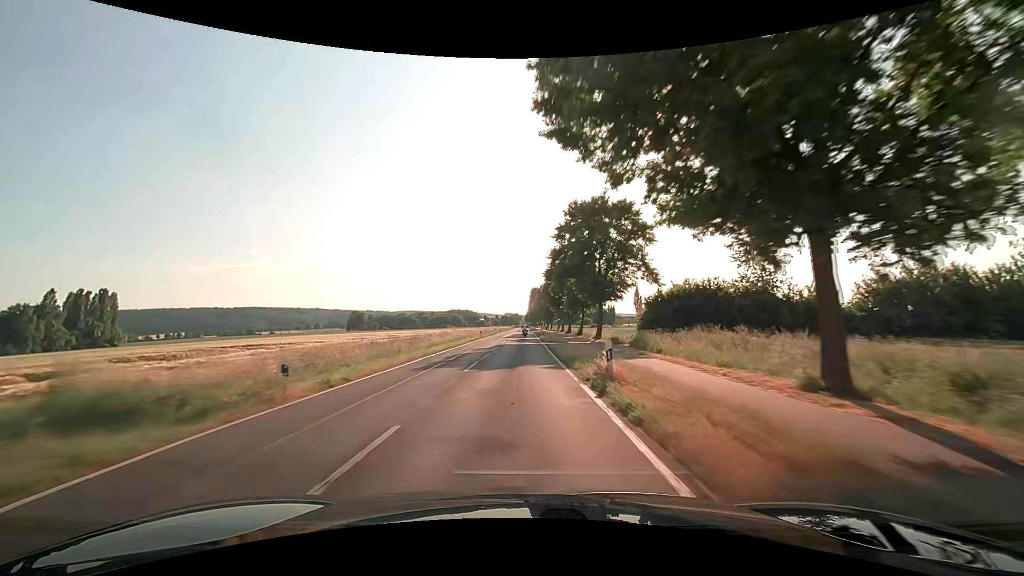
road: secondary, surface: asphalt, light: Day
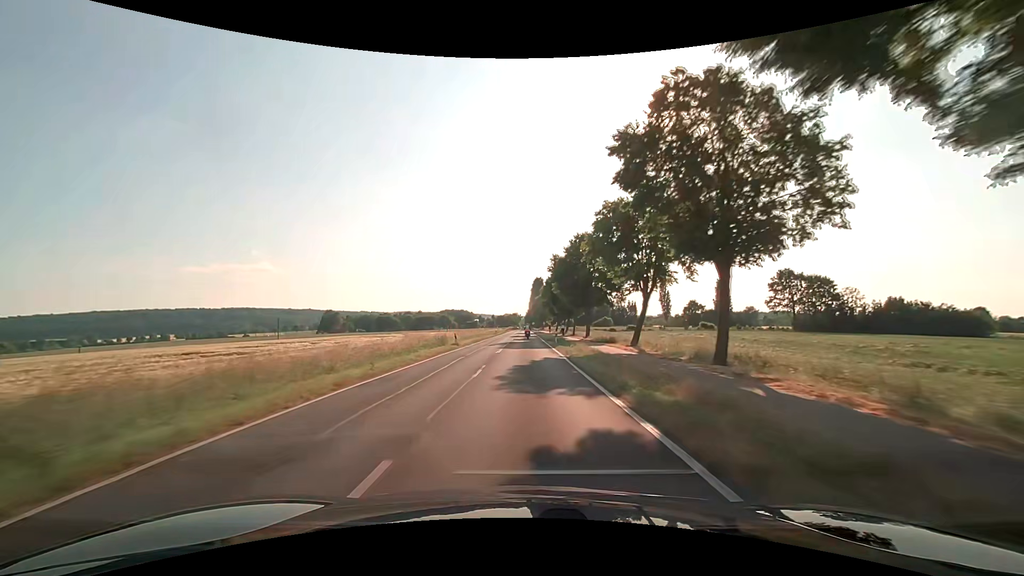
(+0.1, +73.4) m; 0°
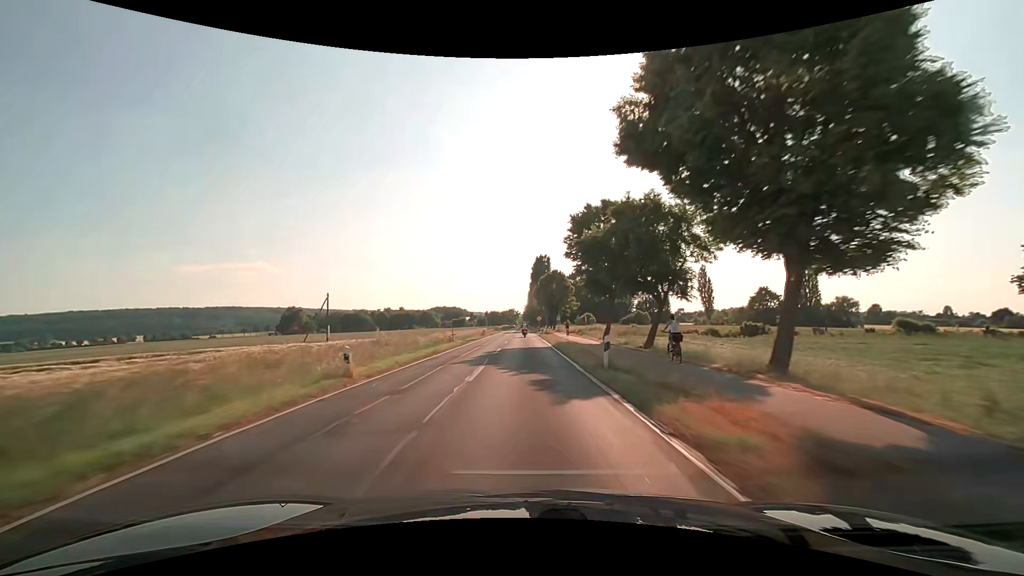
(+0.2, +73.1) m; 0°
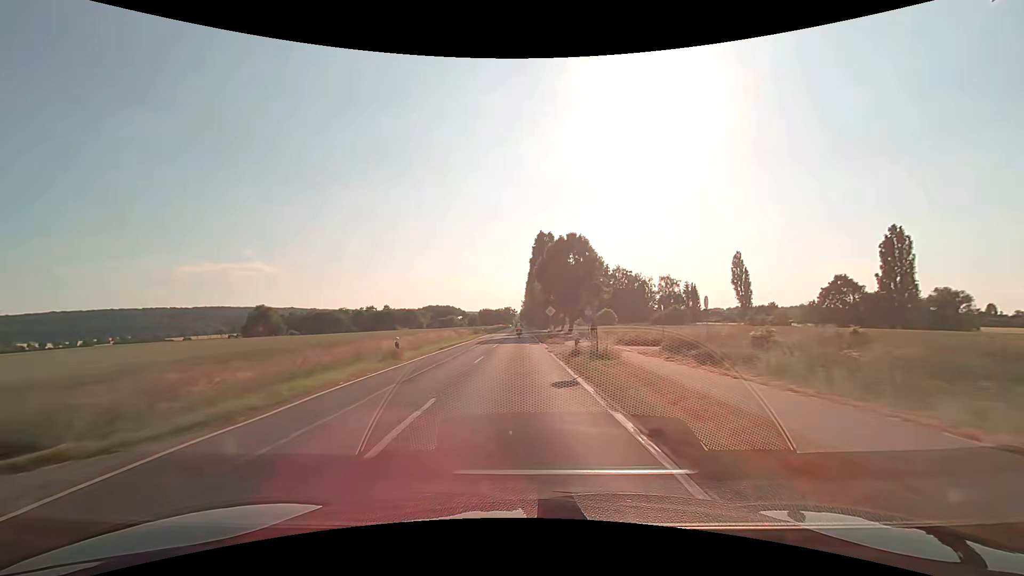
(+0.1, +42.6) m; 0°
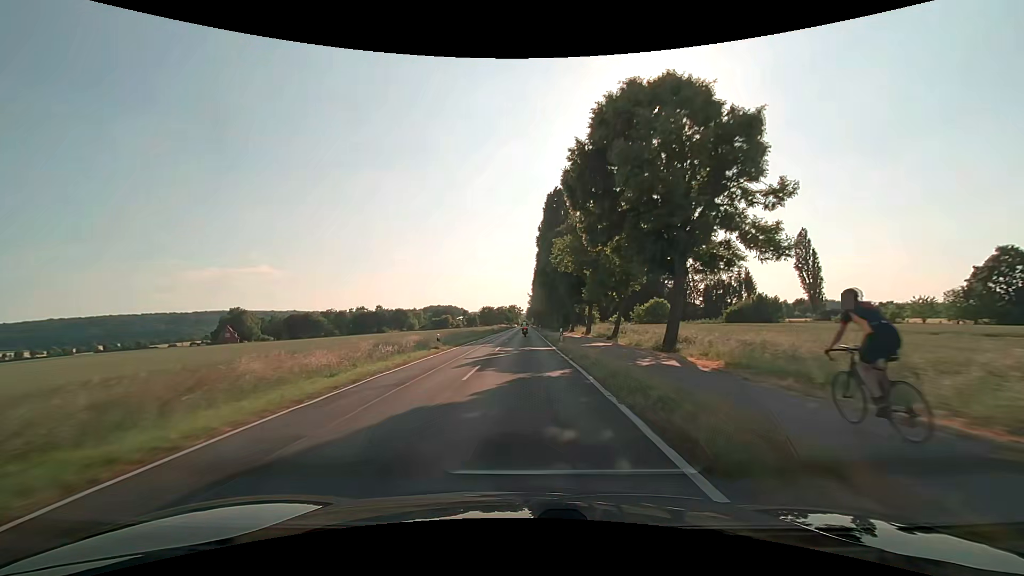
(-0.4, +40.9) m; -1°
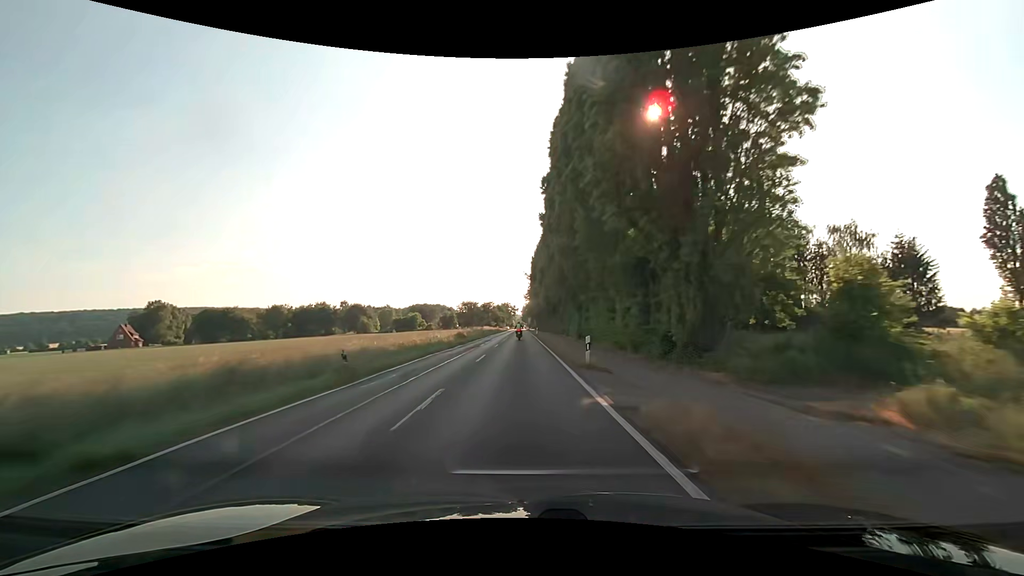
(+0.2, +65.4) m; +1°
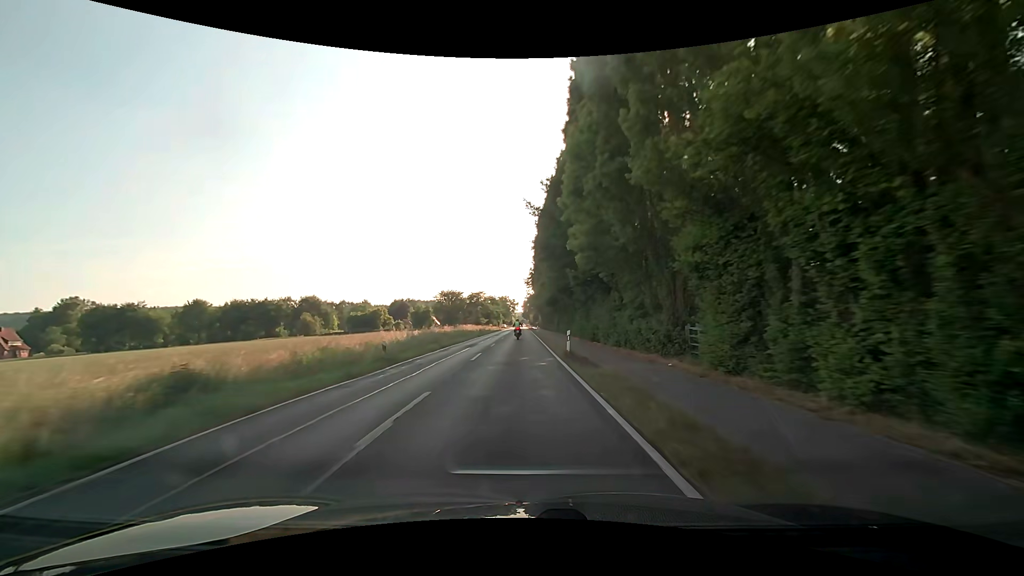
(-0.2, +48.5) m; 0°
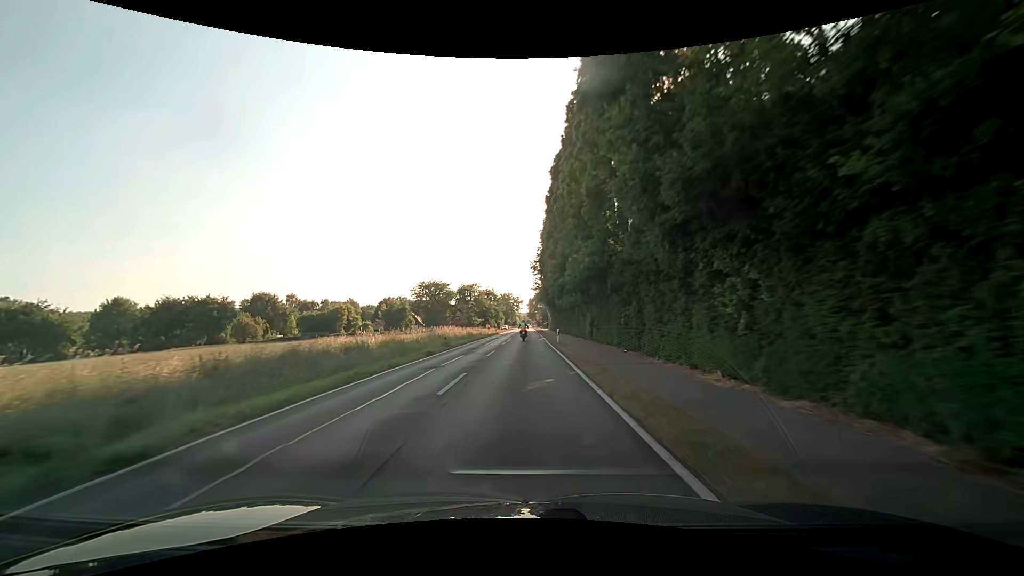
(-0.1, +32.3) m; -1°
(0, +10) (0, +20) (0, +30) (0, +40) (0, +50) (0, +60) (+1, +70) (+1, +80) (+1, +90) (+1, +100) m
